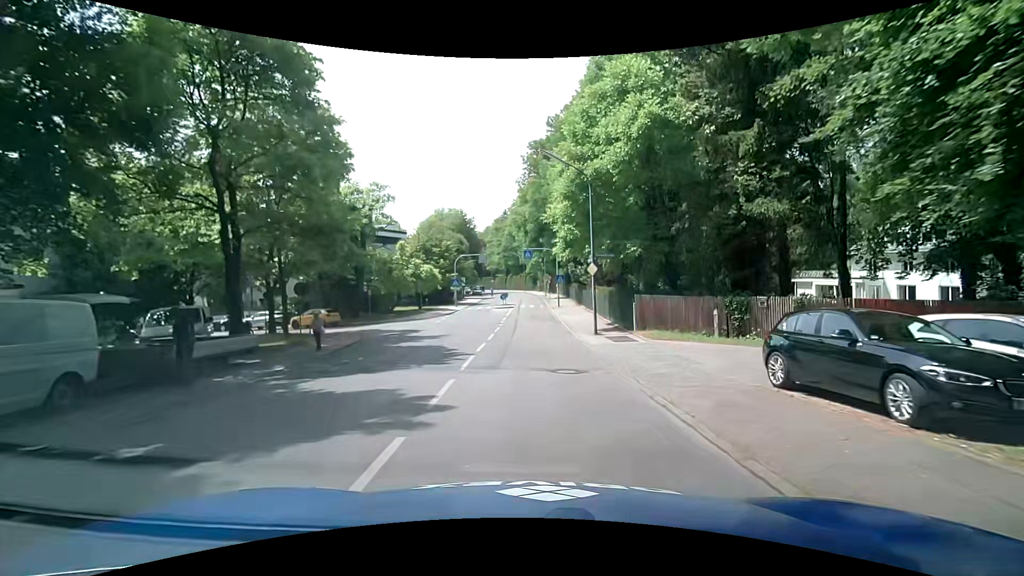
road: residential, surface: asphalt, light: Day
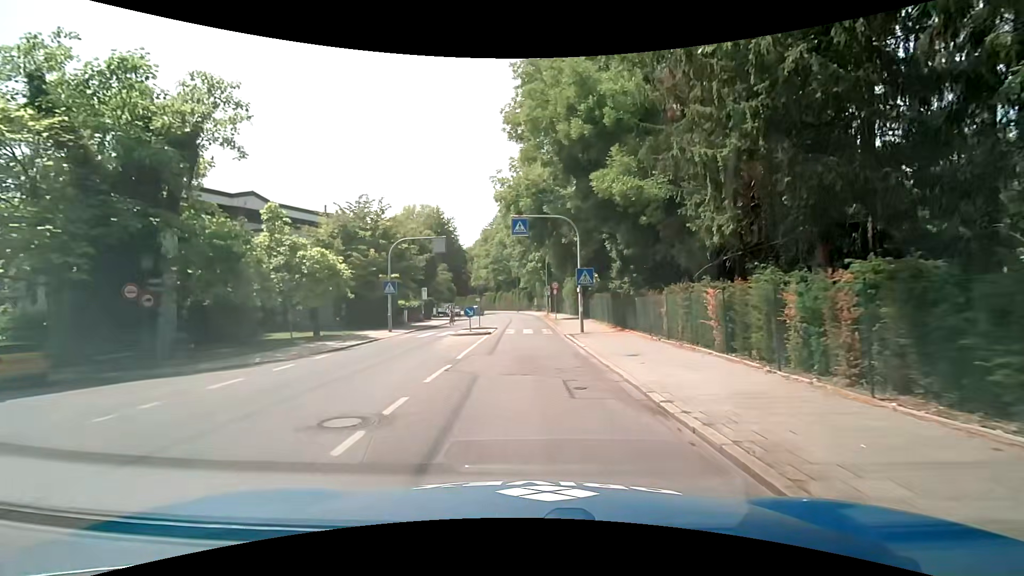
(-0.2, +24.9) m; 0°
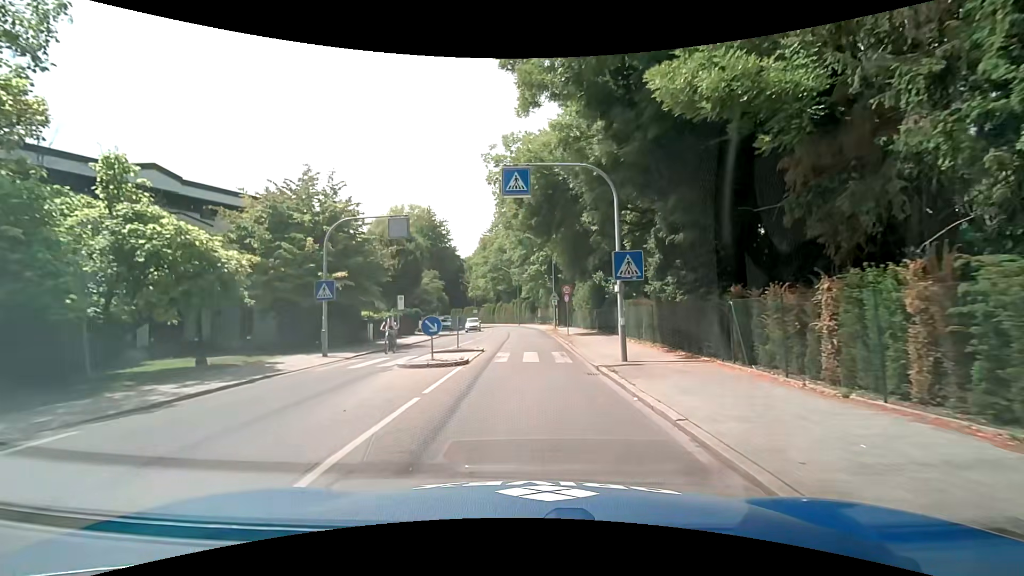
(-0.2, +10.1) m; 0°
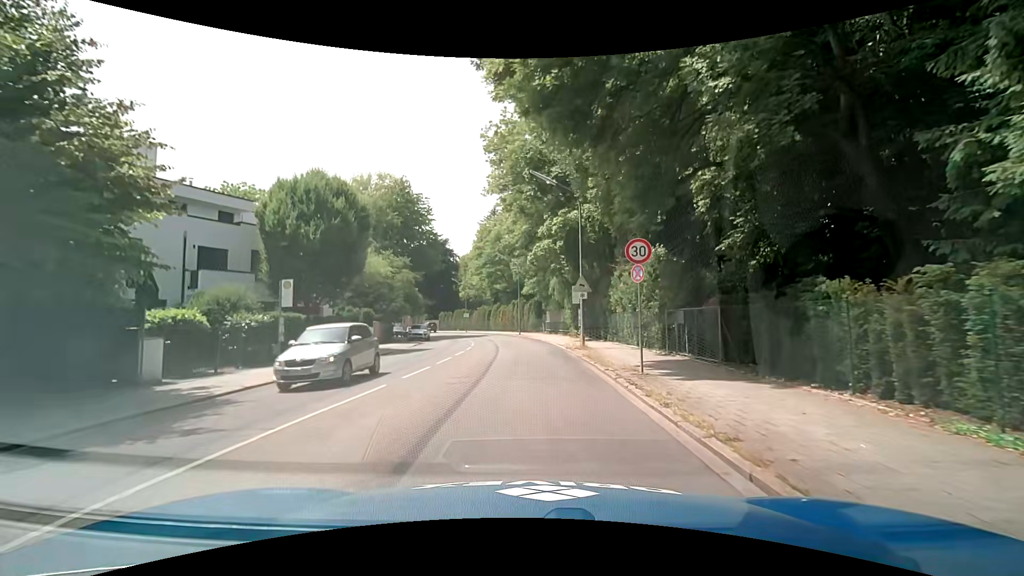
(-0.2, +19.2) m; -1°
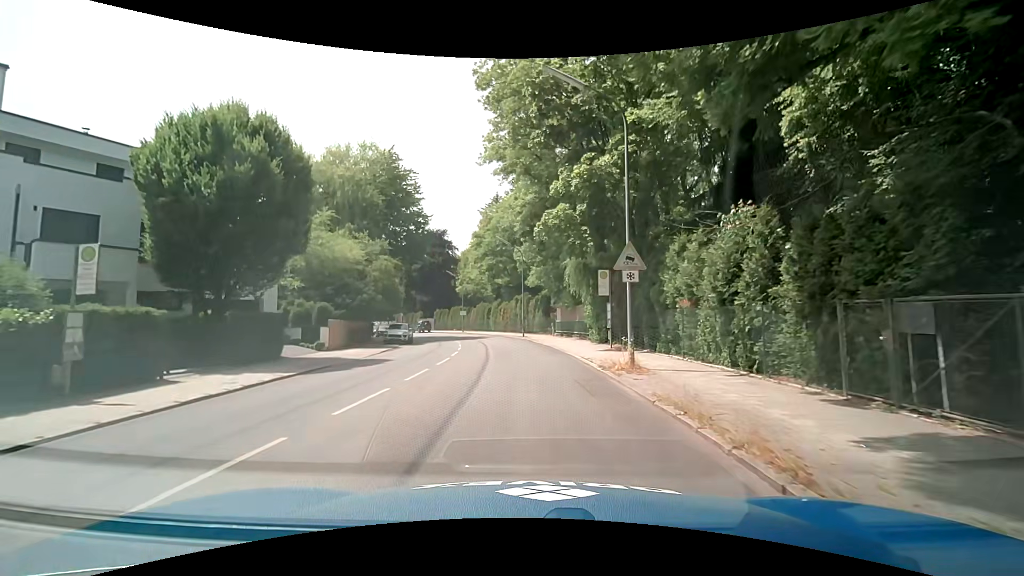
(-0.1, +9.6) m; -1°
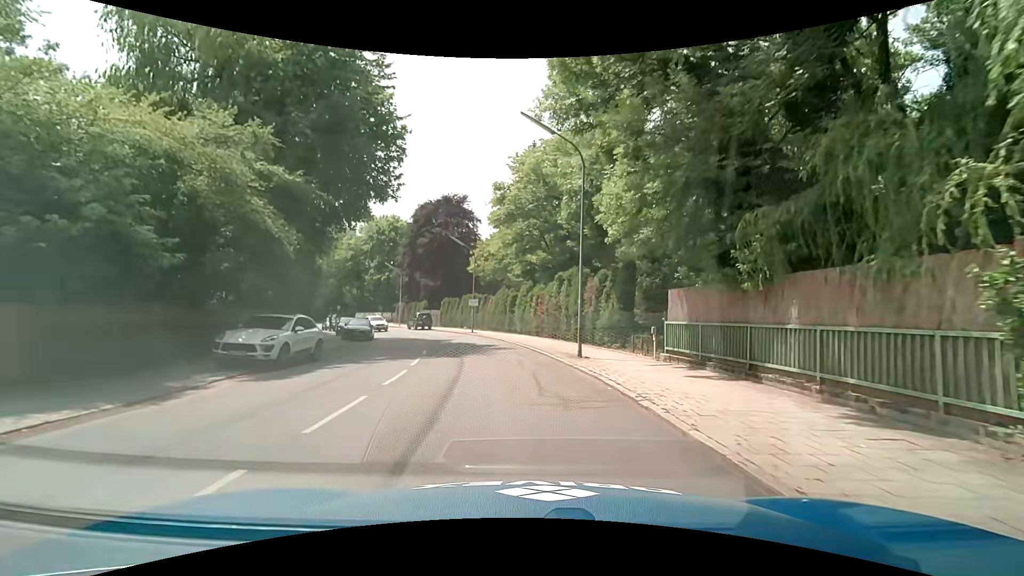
(-0.7, +24.1) m; -4°
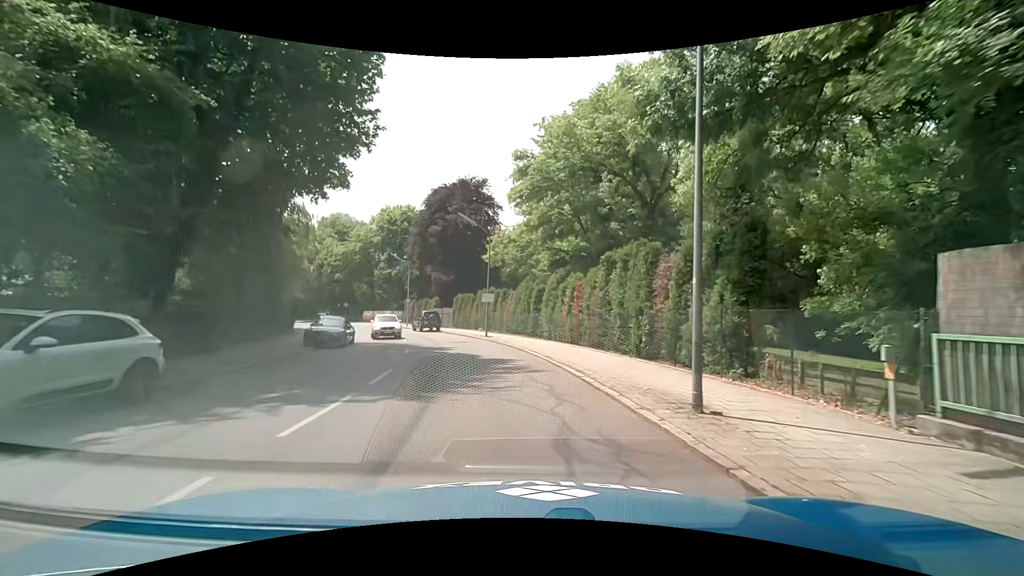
(-0.2, +9.4) m; -3°
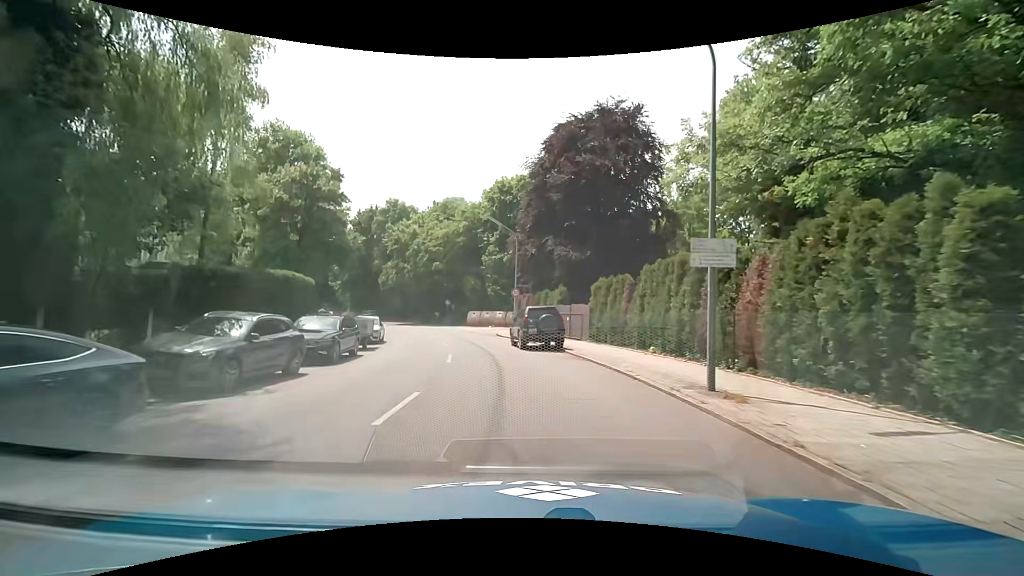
(-3.1, +23.4) m; -16°
